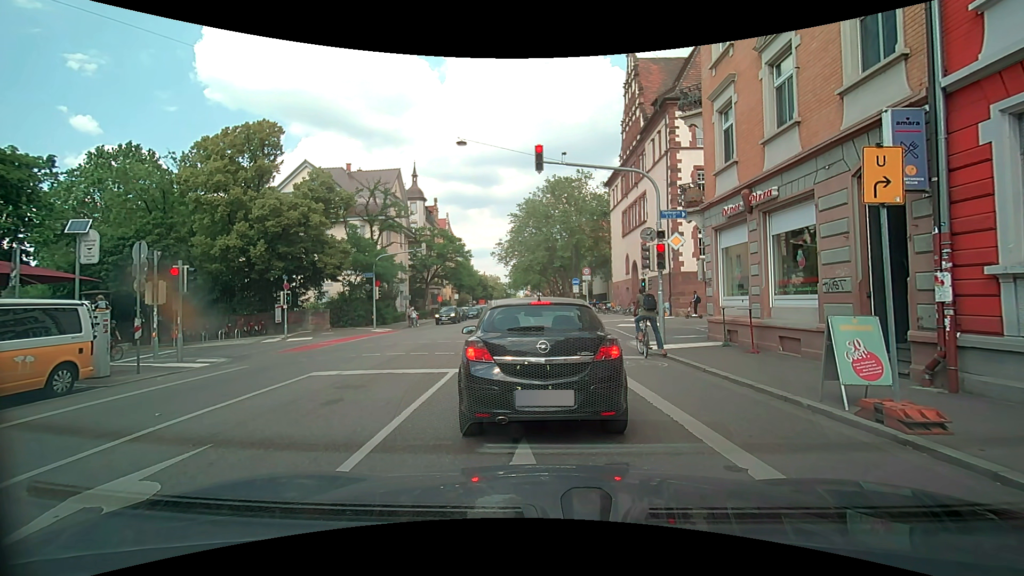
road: secondary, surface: asphalt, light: Day
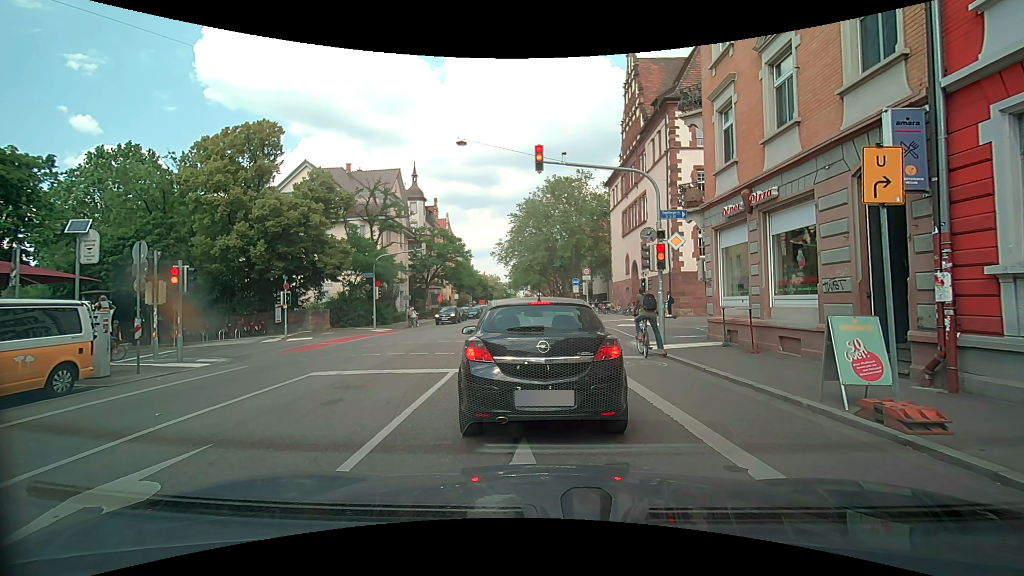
(0.0, 0.0) m; 0°
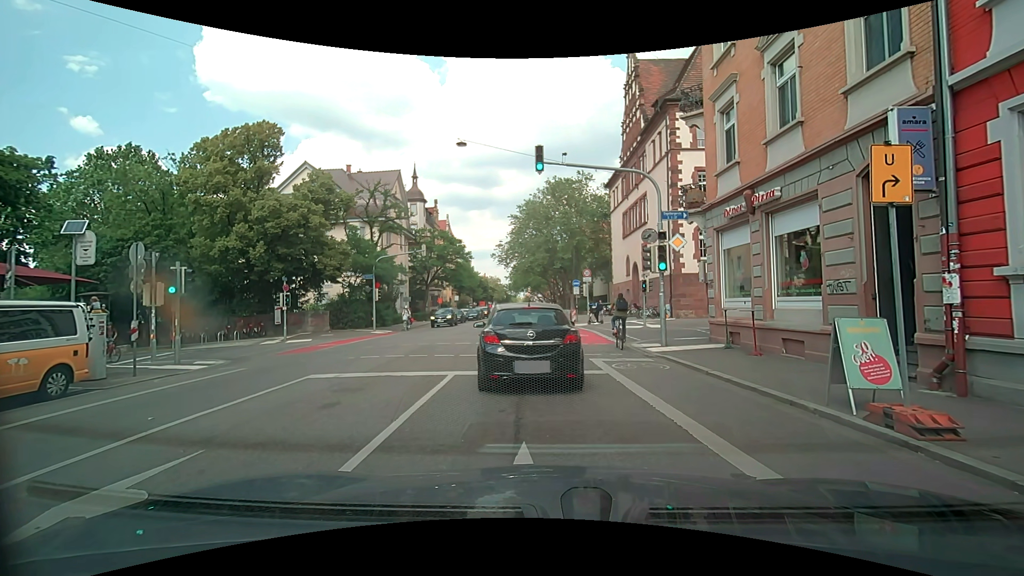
(0.0, +0.1) m; 0°
